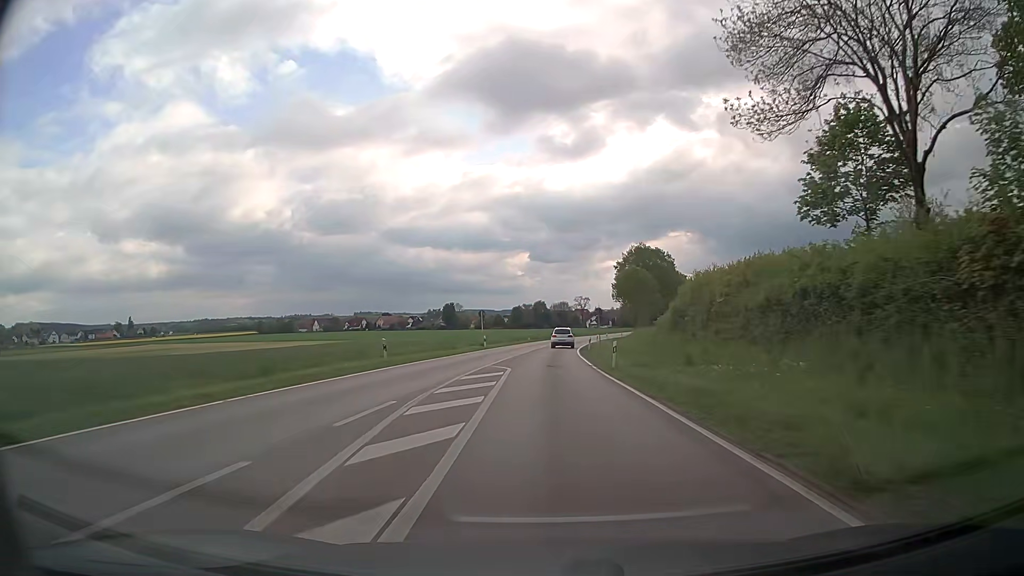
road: secondary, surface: asphalt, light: Day
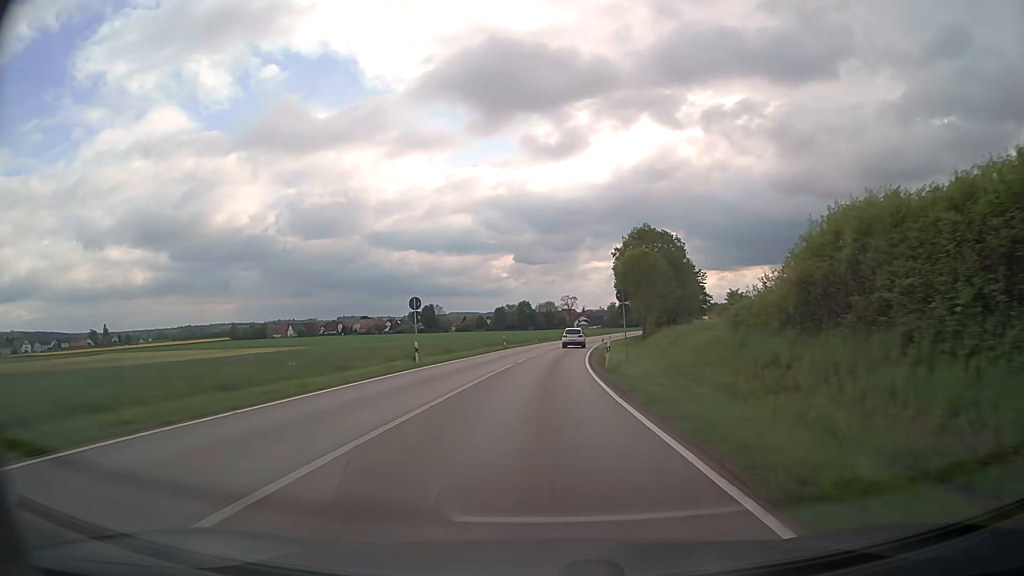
(+0.1, +23.2) m; +1°
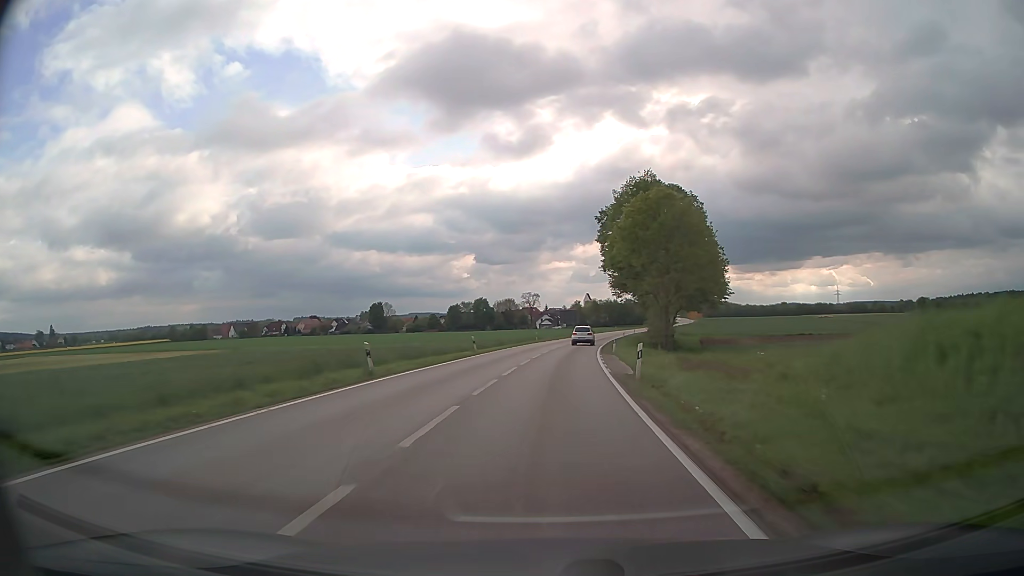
(+0.7, +35.0) m; +3°
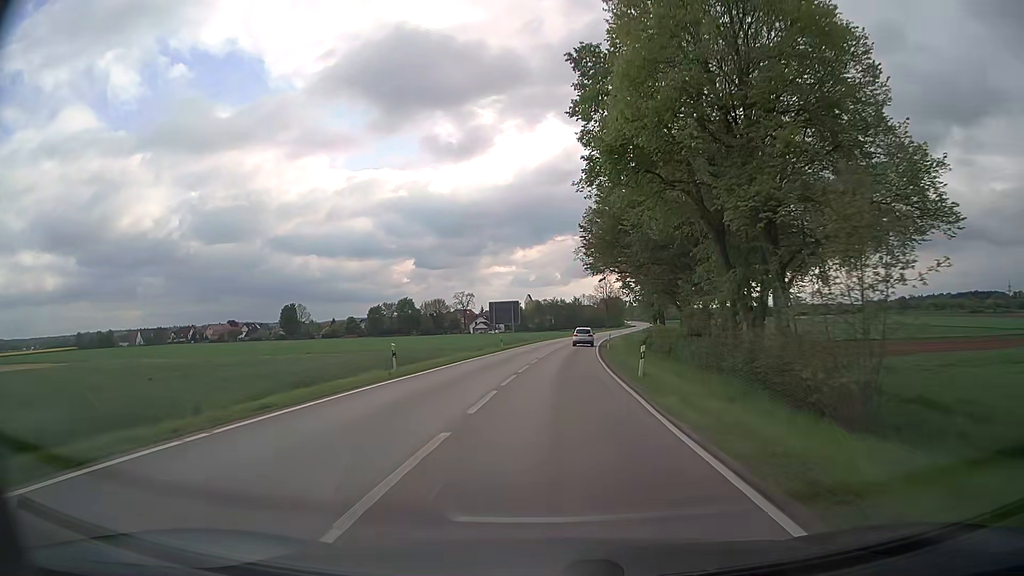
(+2.1, +46.9) m; +5°
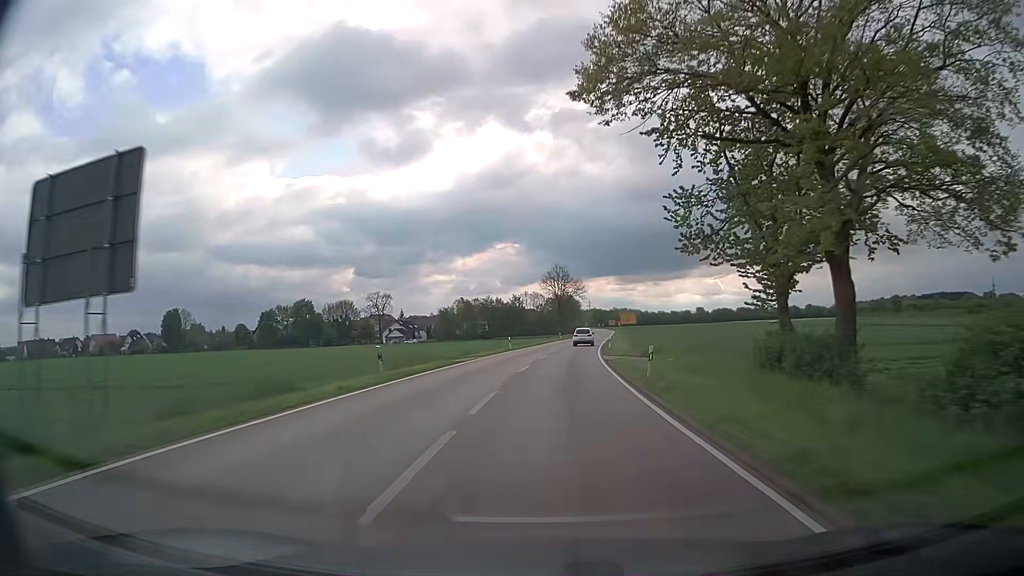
(+2.5, +59.3) m; +5°
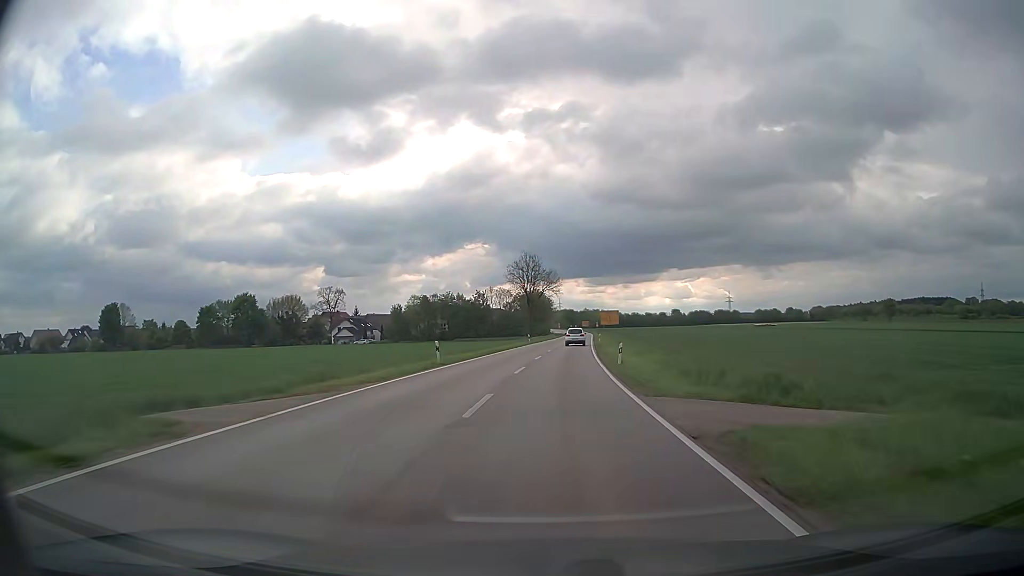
(+0.4, +24.0) m; +2°
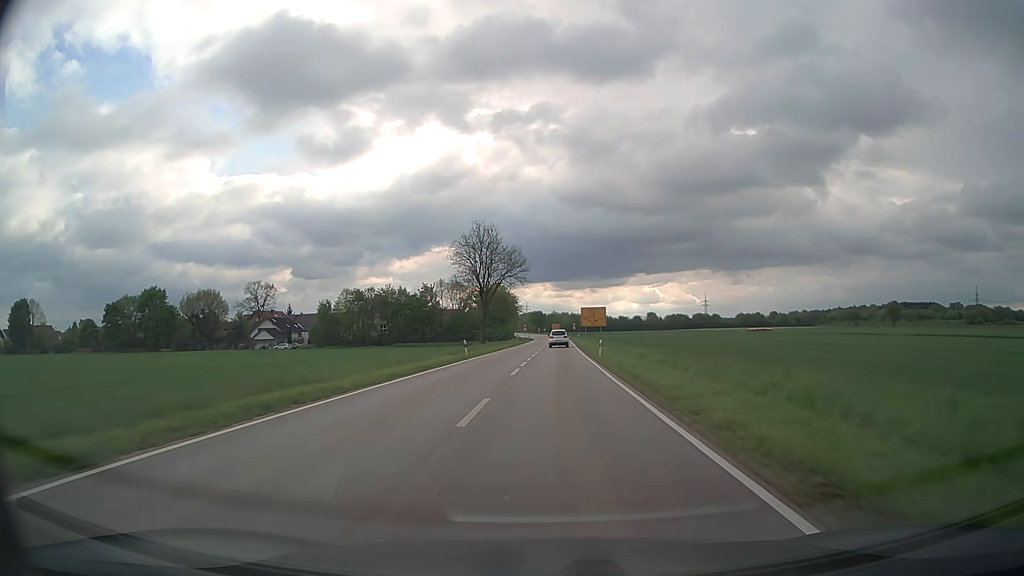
(+1.1, +36.3) m; +3°
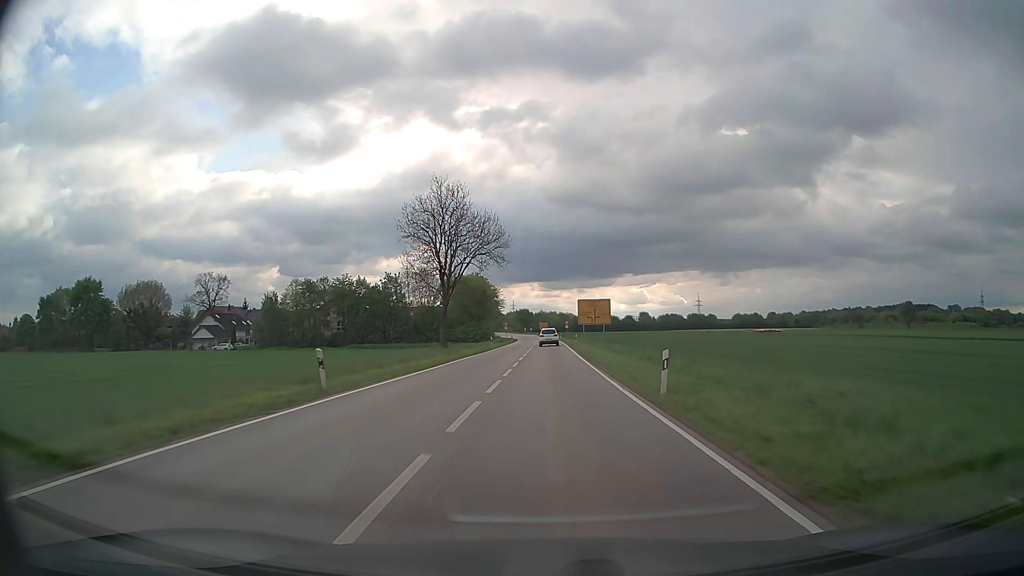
(+0.3, +24.4) m; +1°
(0, +10) (0, +20) (0, +30) (0, +40) (0, +50) (0, +60) (0, +70) (0, +80) (0, +90) (0, +100) m
